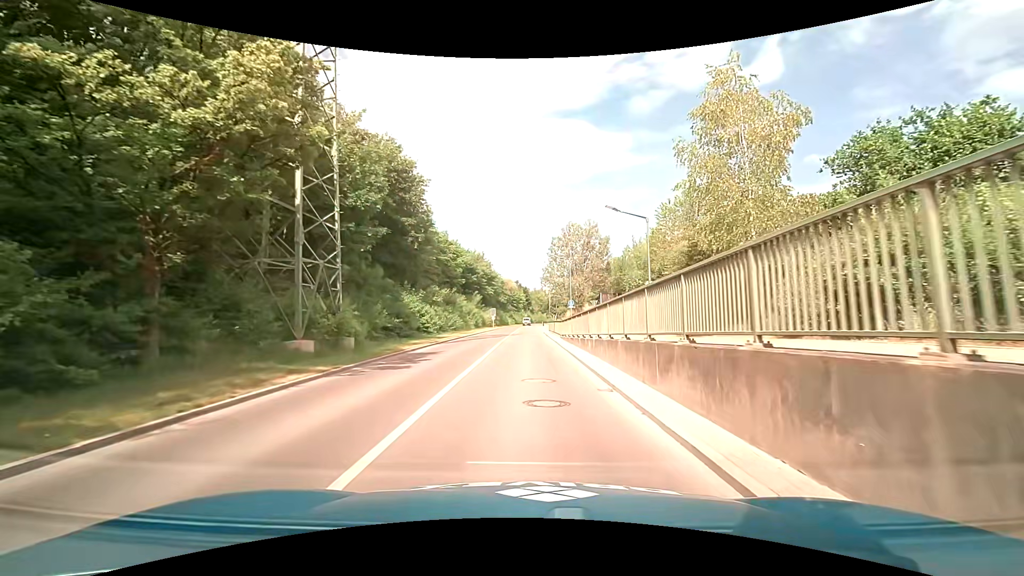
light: Day
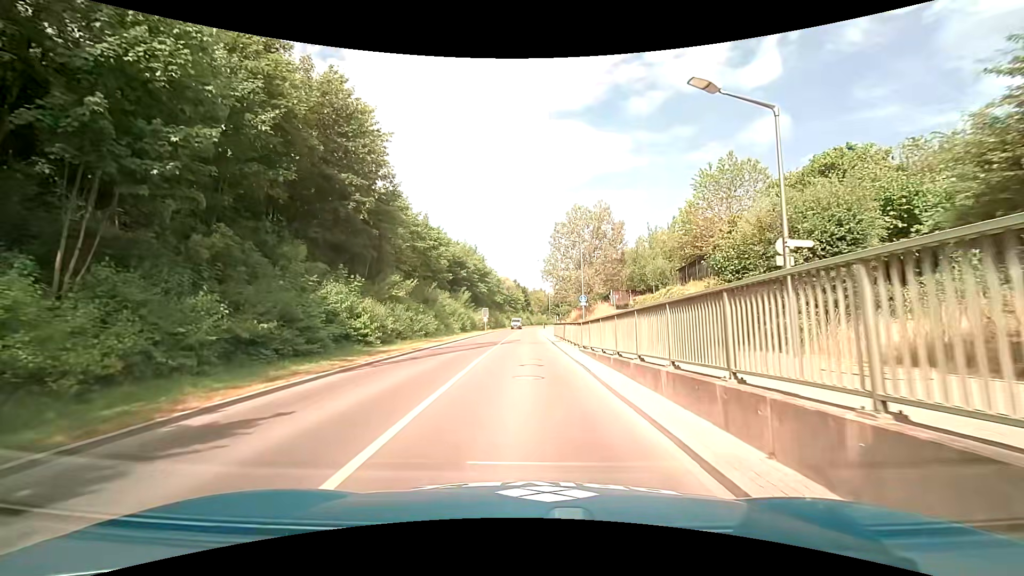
(-0.2, +13.7) m; 0°
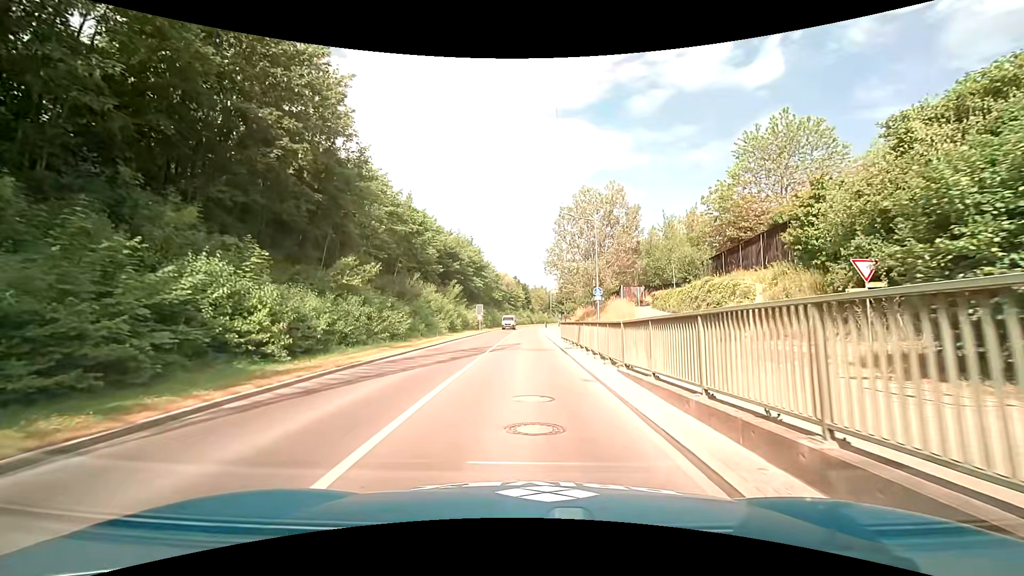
(-0.1, +8.9) m; -1°
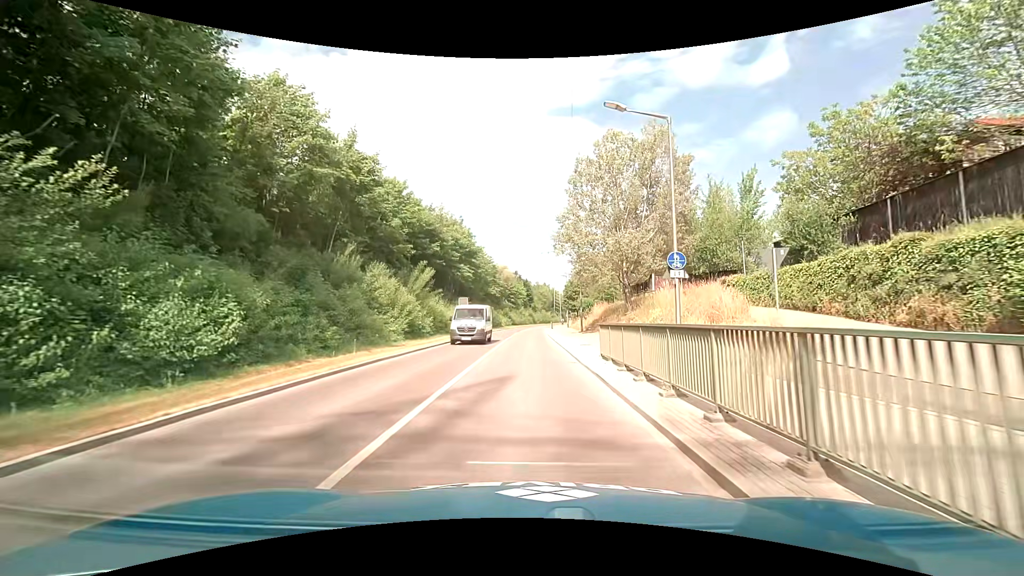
(+0.1, +17.8) m; +1°
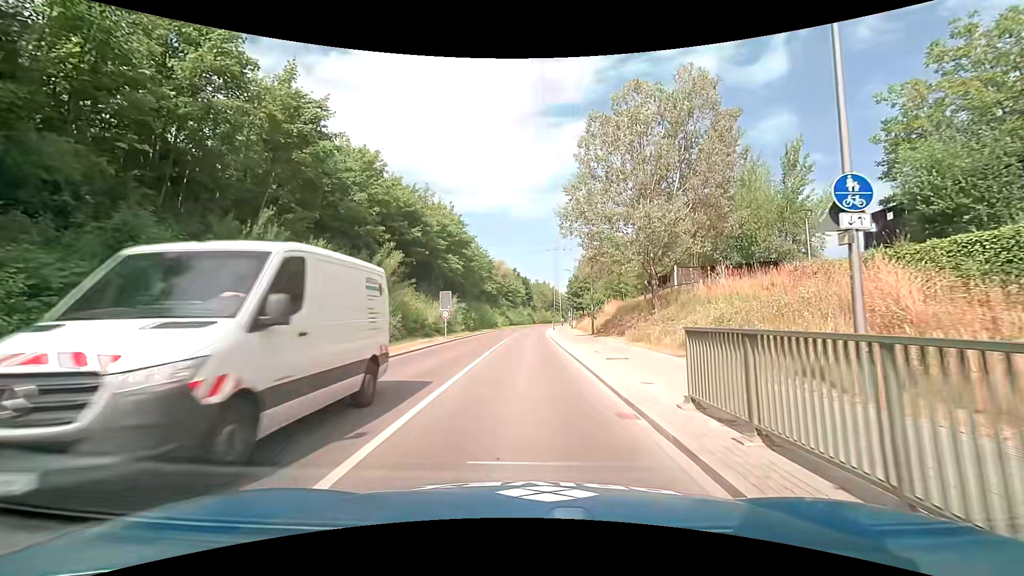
(0.0, +9.1) m; 0°
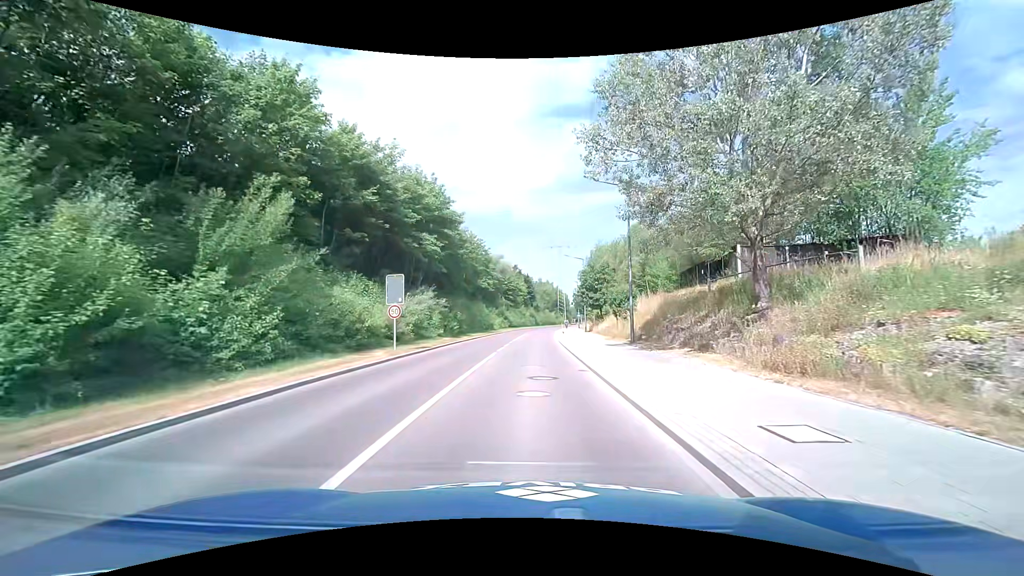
(0.0, +14.2) m; 0°
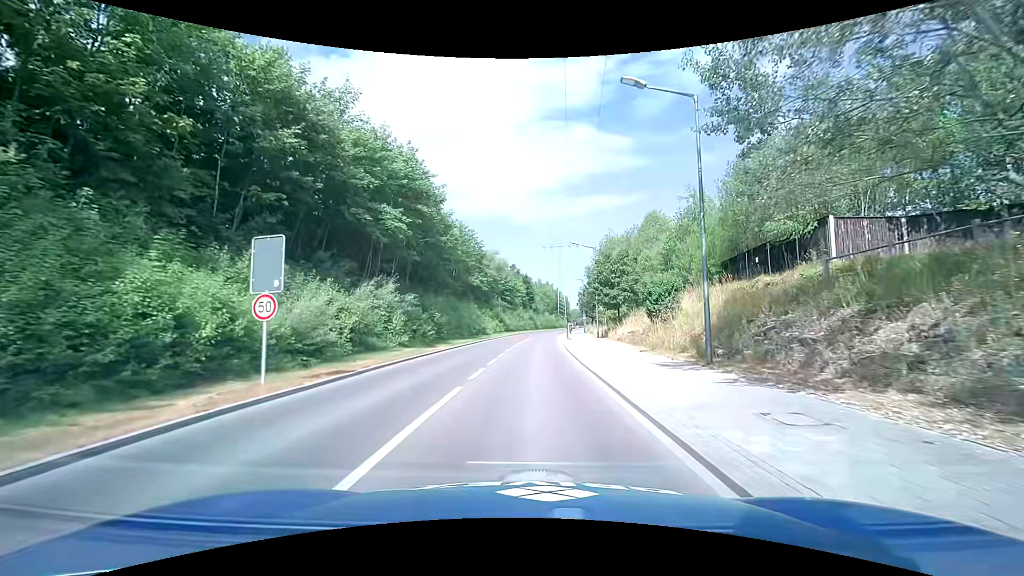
(-0.1, +10.9) m; 0°
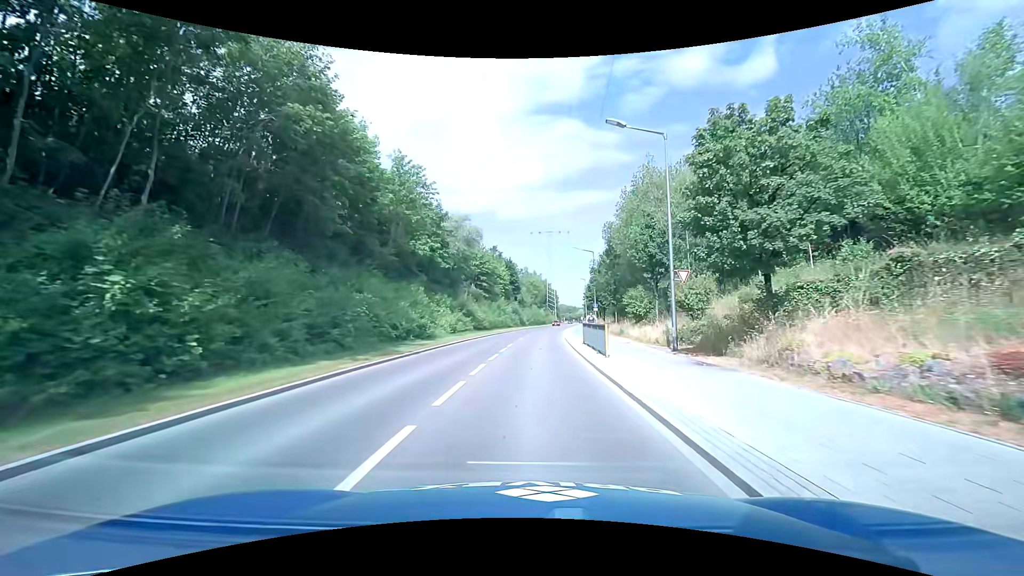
(+0.4, +27.3) m; +2°
(0, +10) (0, +20) (0, +30) (+1, +40) (+1, +50) (+2, +60) (+3, +70) (+4, +80) (+5, +90) (+6, +100) m
